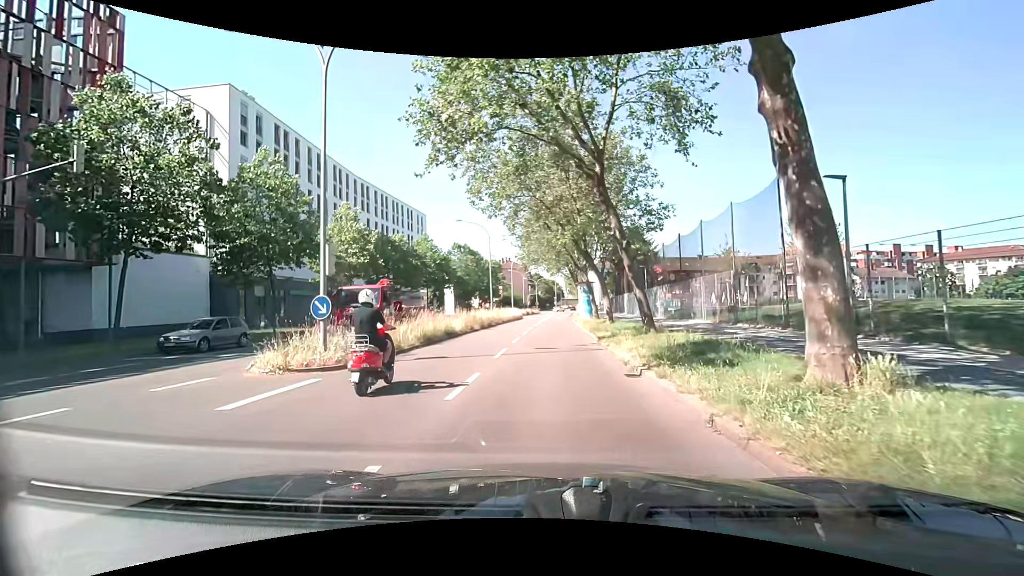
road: secondary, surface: asphalt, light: Day
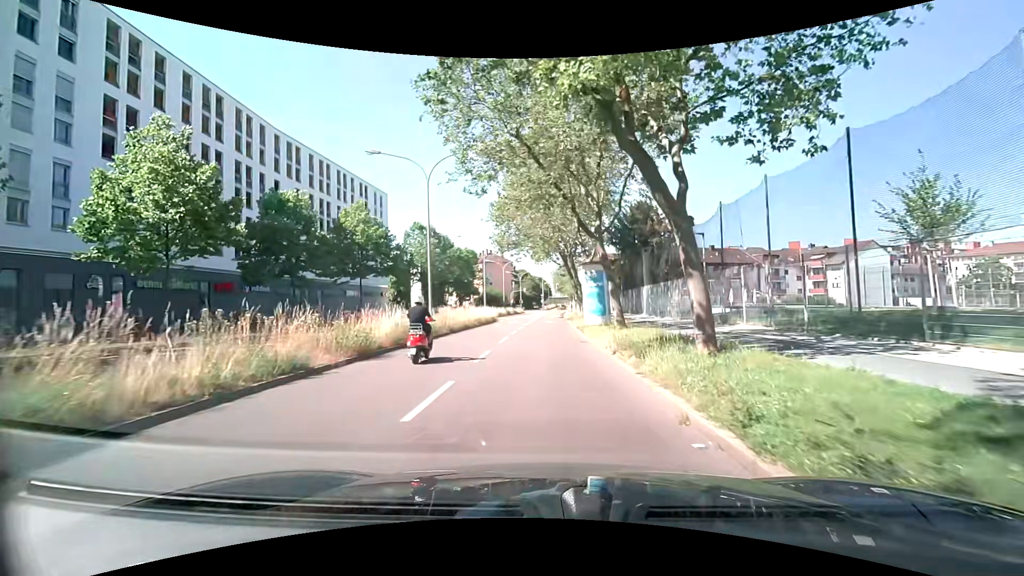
(+0.4, +20.5) m; -1°
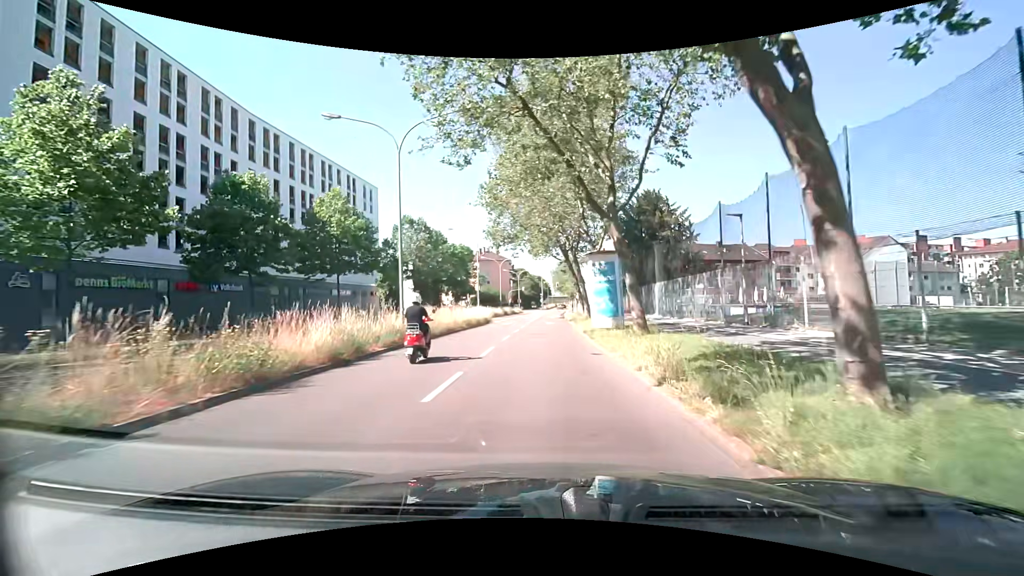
(+0.2, +5.1) m; +3°
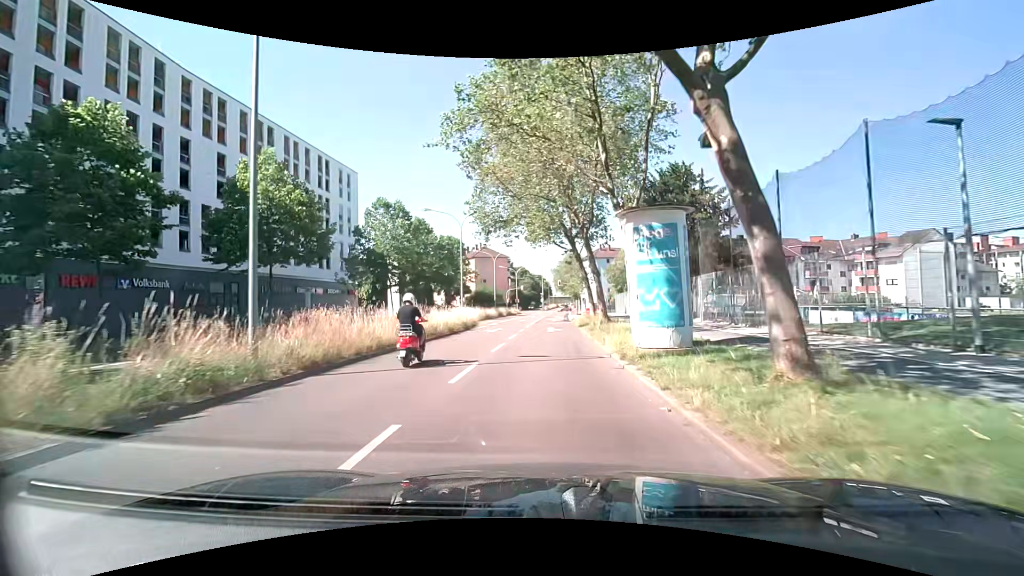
(-0.1, +10.8) m; +1°
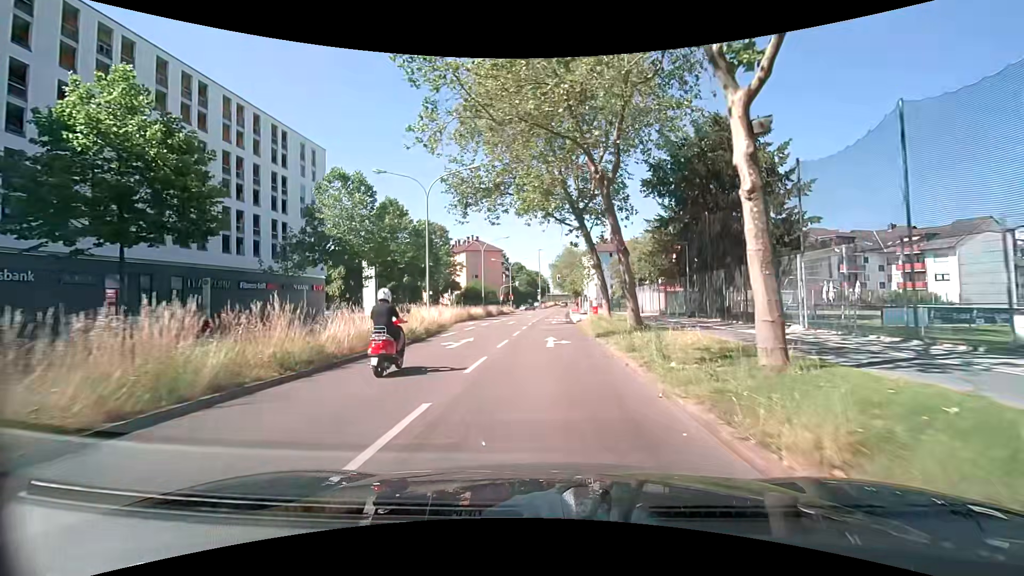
(-0.2, +11.4) m; -1°
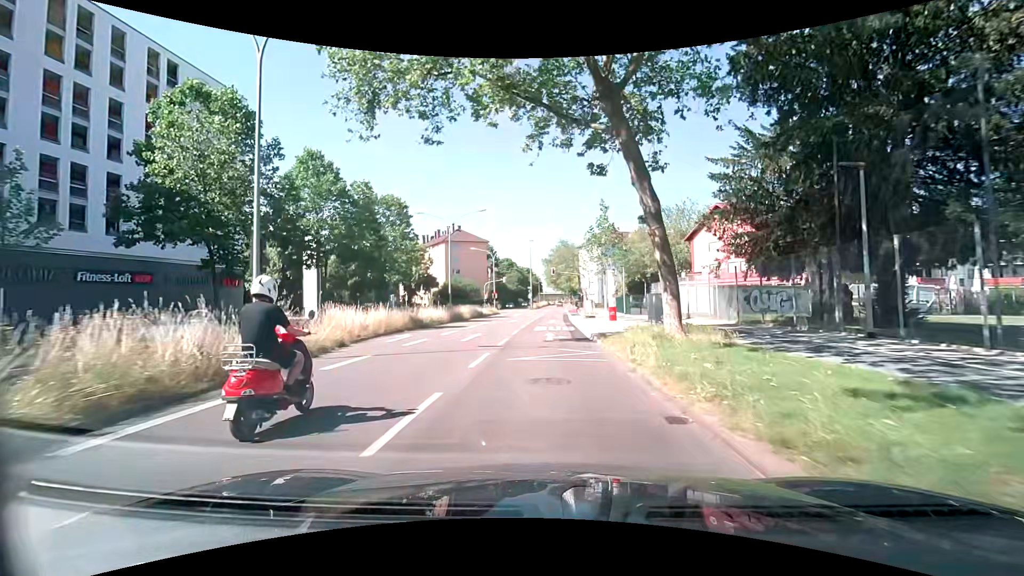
(+0.1, +17.4) m; 0°
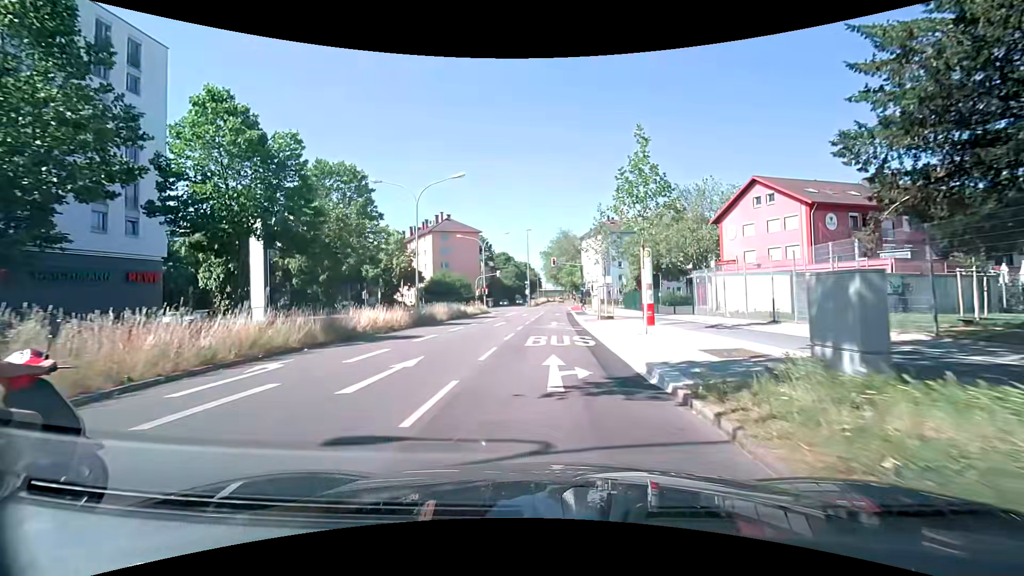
(0.0, +11.1) m; 0°
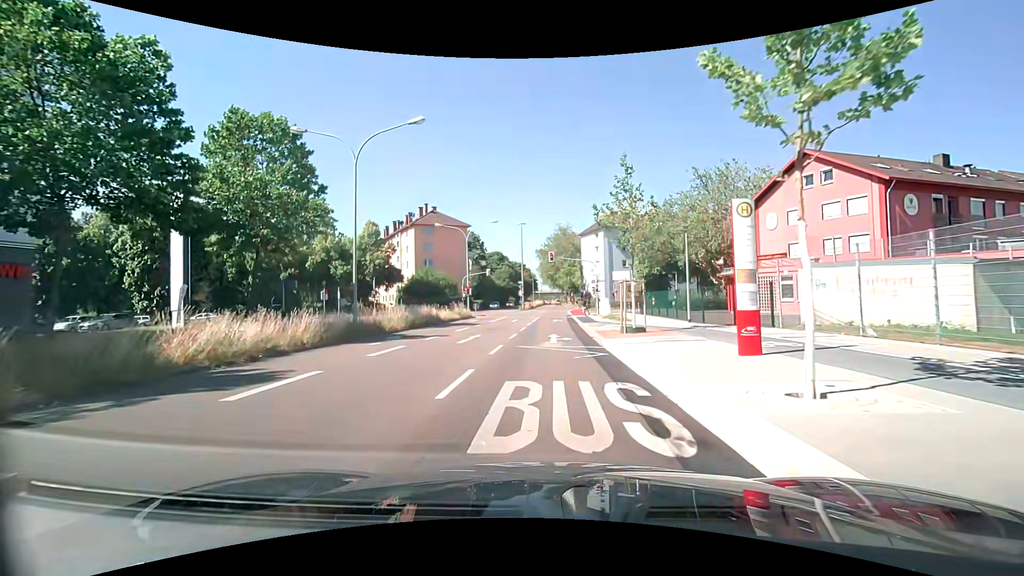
(0.0, +10.4) m; 0°
(0, +10) (0, +20) (+1, +30) (+1, +40) (+2, +50) (+2, +60) (+3, +70) (+3, +80) (+4, +90) (+4, +100) m
